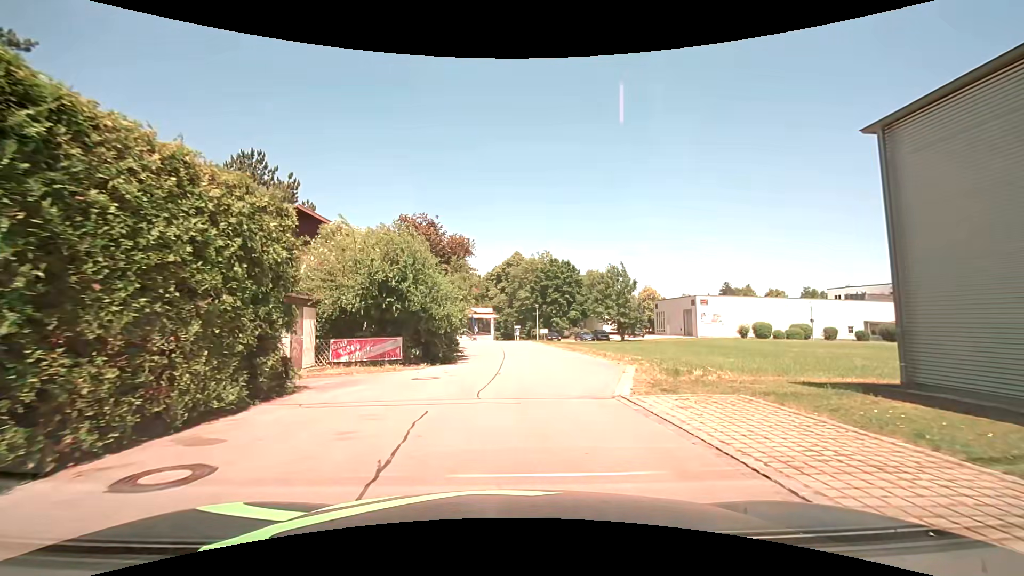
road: service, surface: asphalt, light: Day
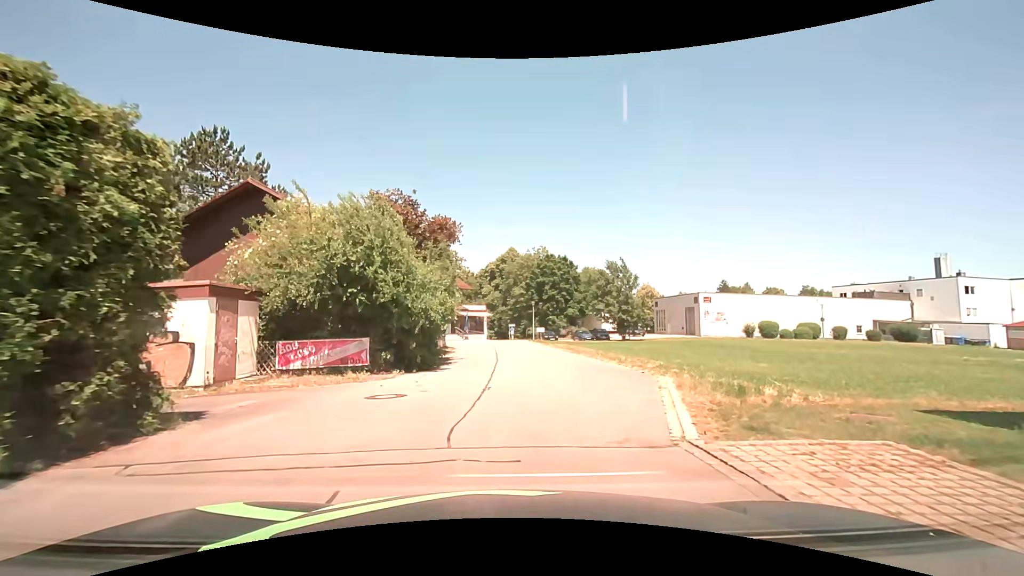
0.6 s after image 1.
(0.0, +4.1) m; 0°
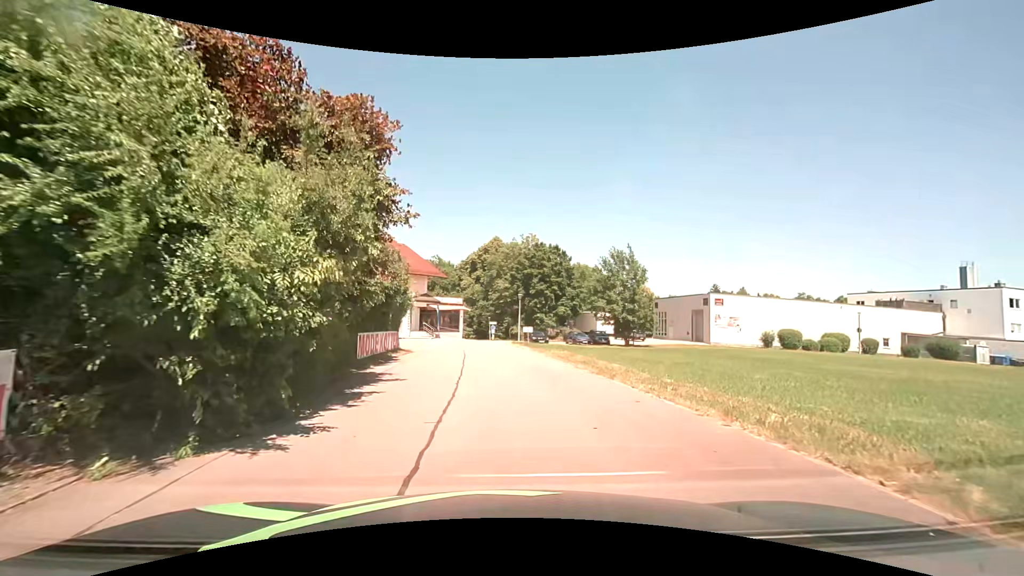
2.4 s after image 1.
(+0.2, +11.3) m; +2°
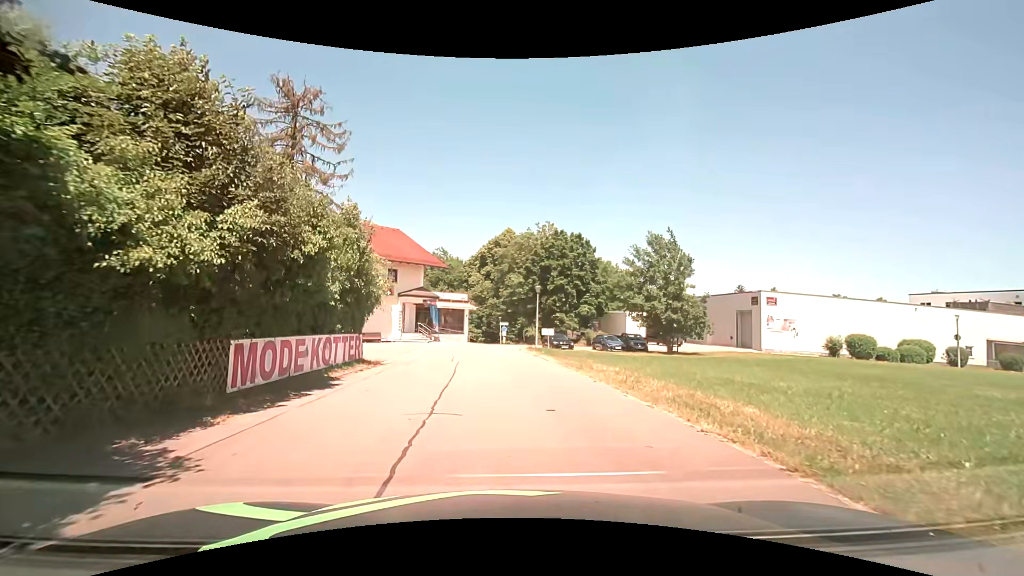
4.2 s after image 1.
(0.0, +10.0) m; -1°
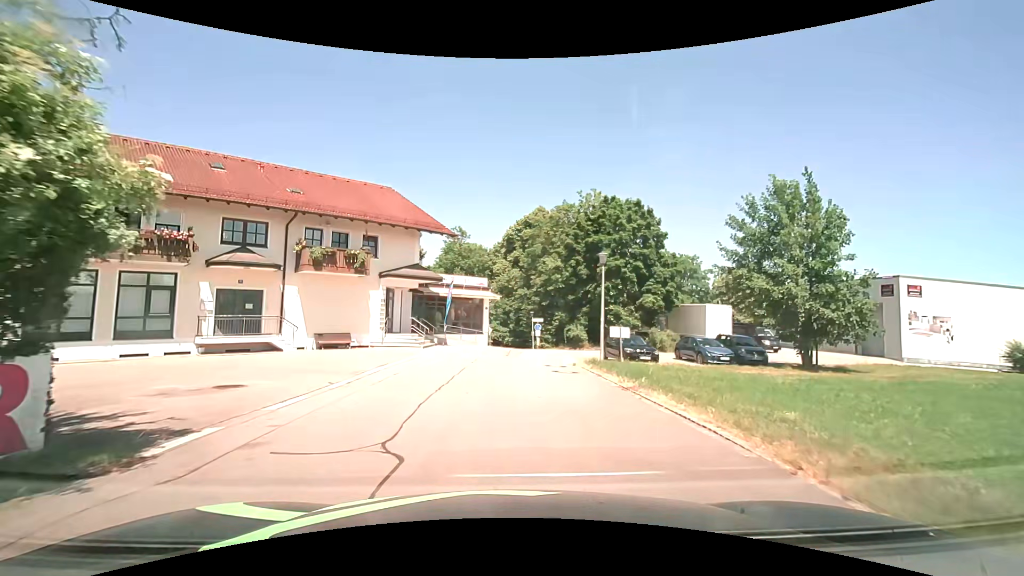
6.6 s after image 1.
(-0.5, +15.2) m; -3°
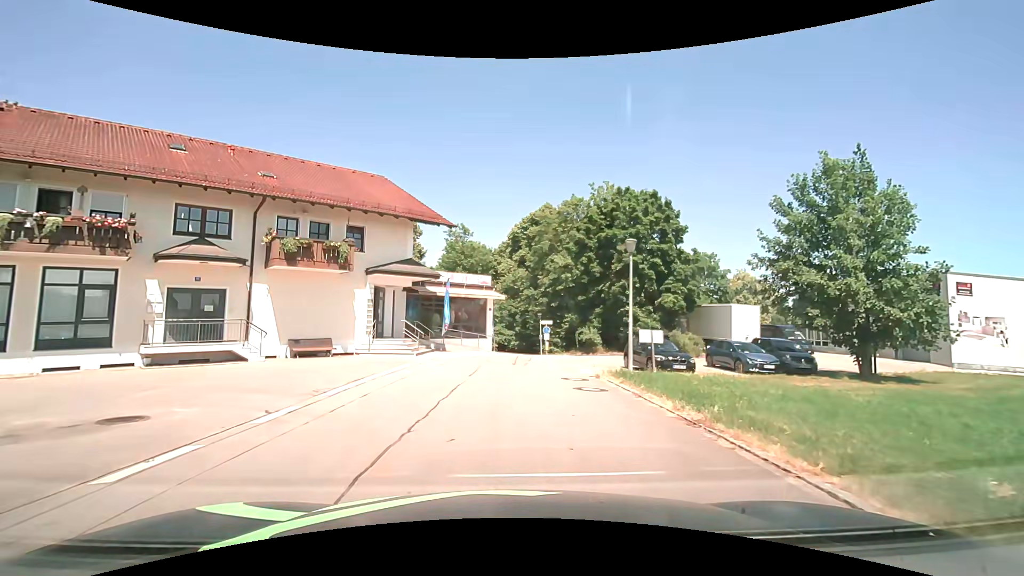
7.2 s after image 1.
(0.0, +3.7) m; 0°
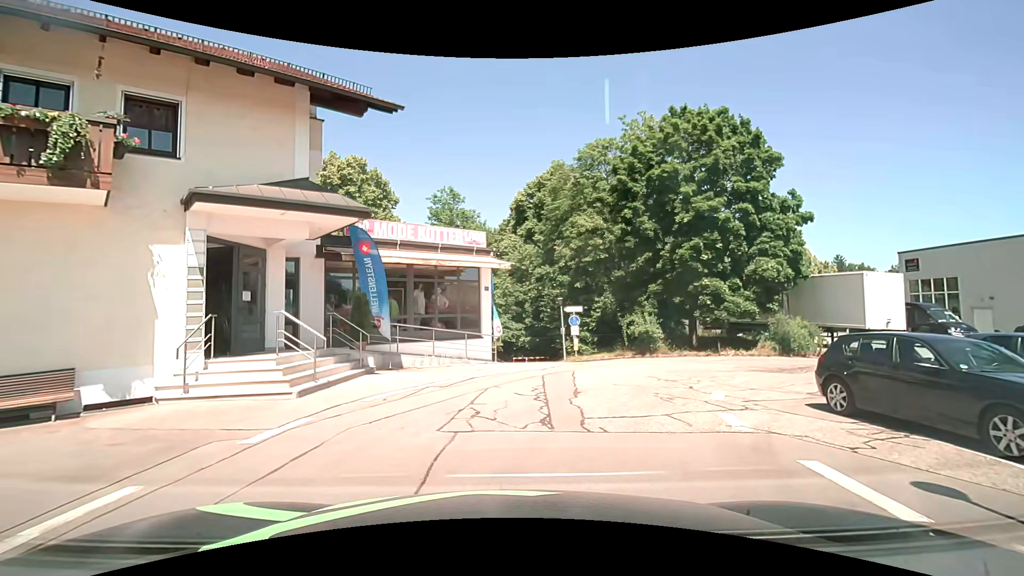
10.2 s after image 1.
(-0.4, +13.6) m; -1°
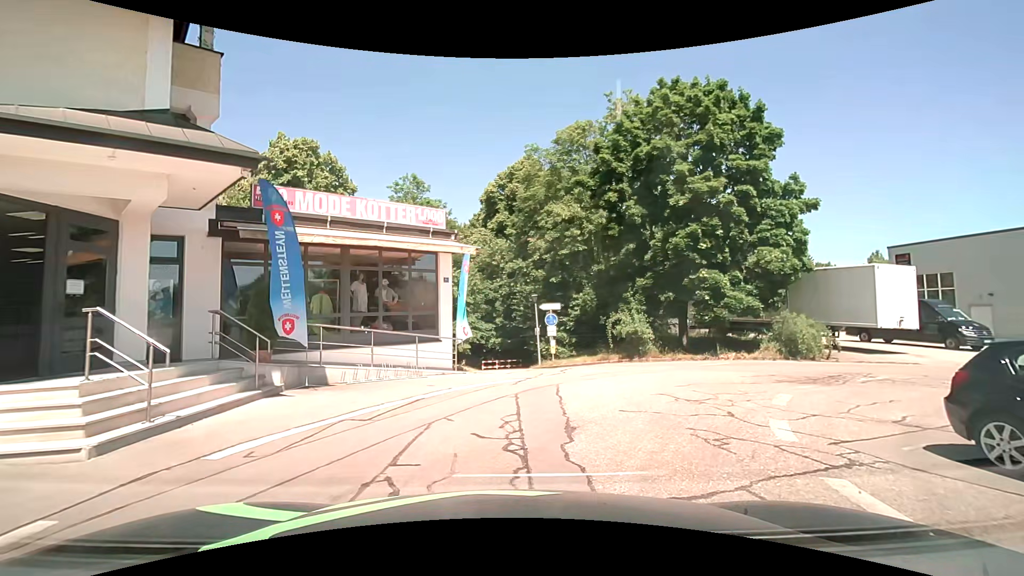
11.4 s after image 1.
(+0.1, +3.7) m; +2°
(+2, +10) (+9, +16) (+19, +17) (+29, +15) (+39, +13) (+48, +11) (+58, +9) (+68, +7) (+78, +5) (+88, +4) m
